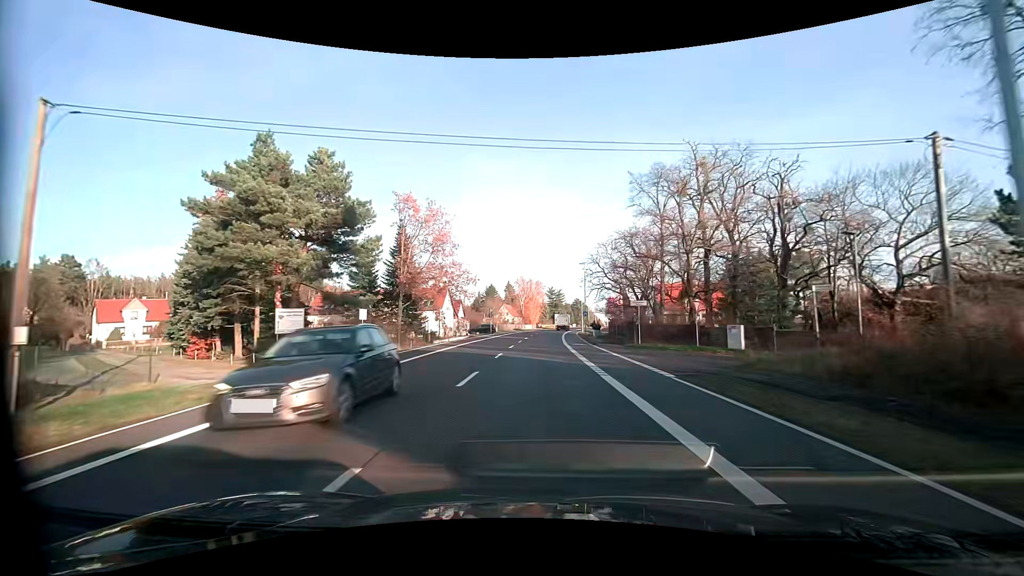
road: primary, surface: asphalt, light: Day
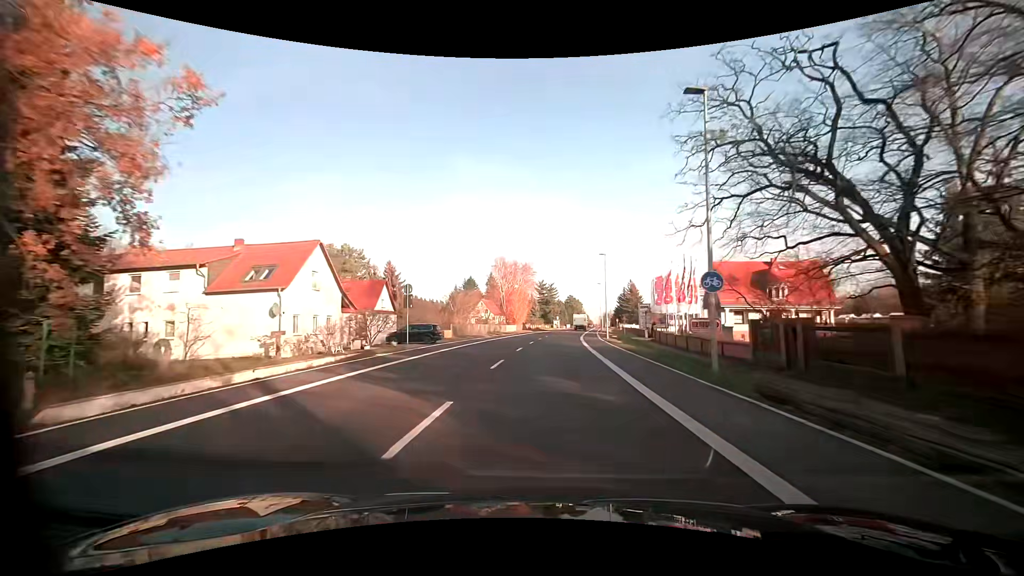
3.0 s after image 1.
(+0.2, +41.9) m; +1°
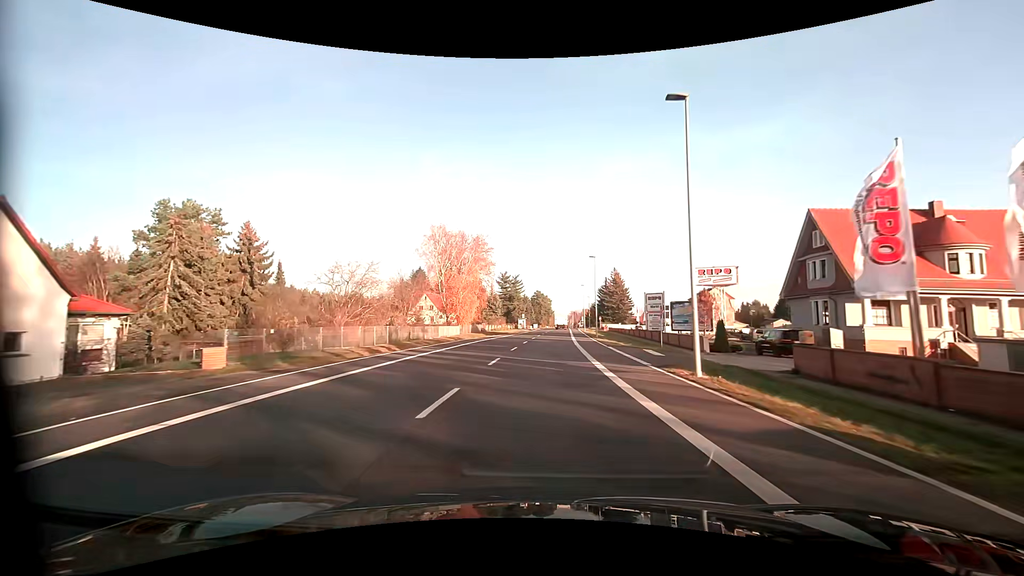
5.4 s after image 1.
(+1.2, +34.3) m; +4°
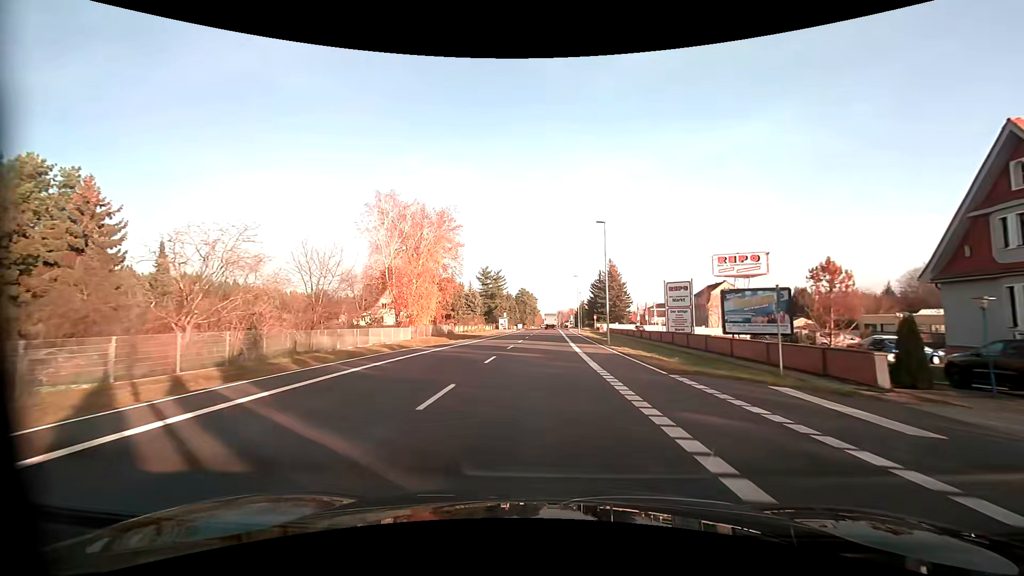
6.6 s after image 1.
(+0.2, +17.4) m; +1°
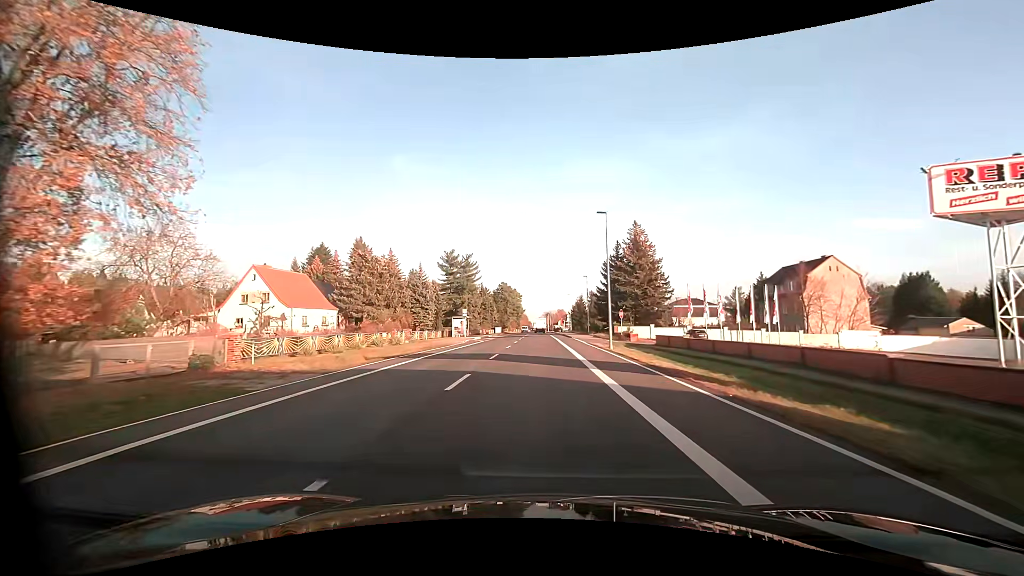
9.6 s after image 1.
(+1.0, +42.8) m; +2°
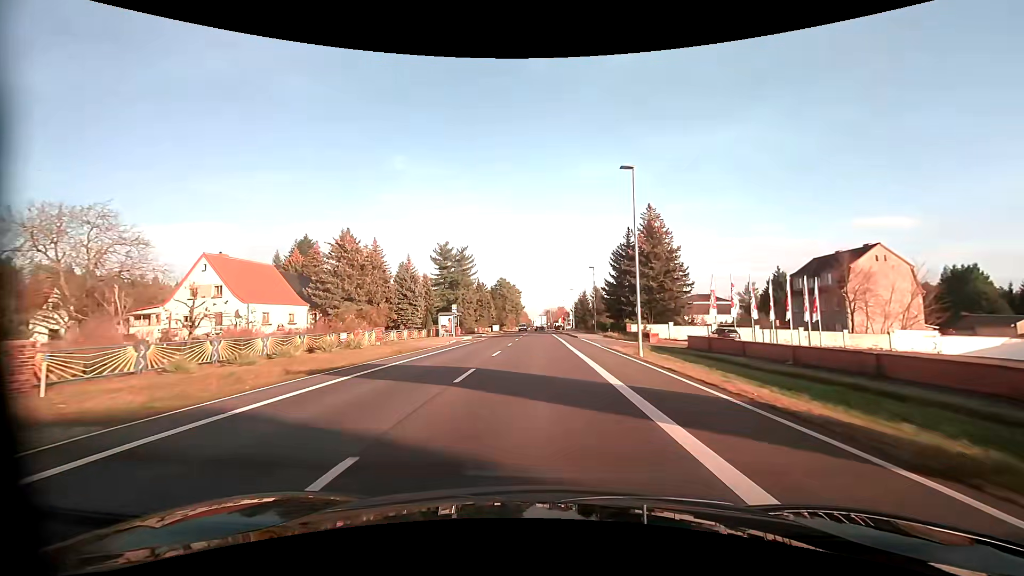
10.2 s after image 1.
(0.0, +8.4) m; 0°
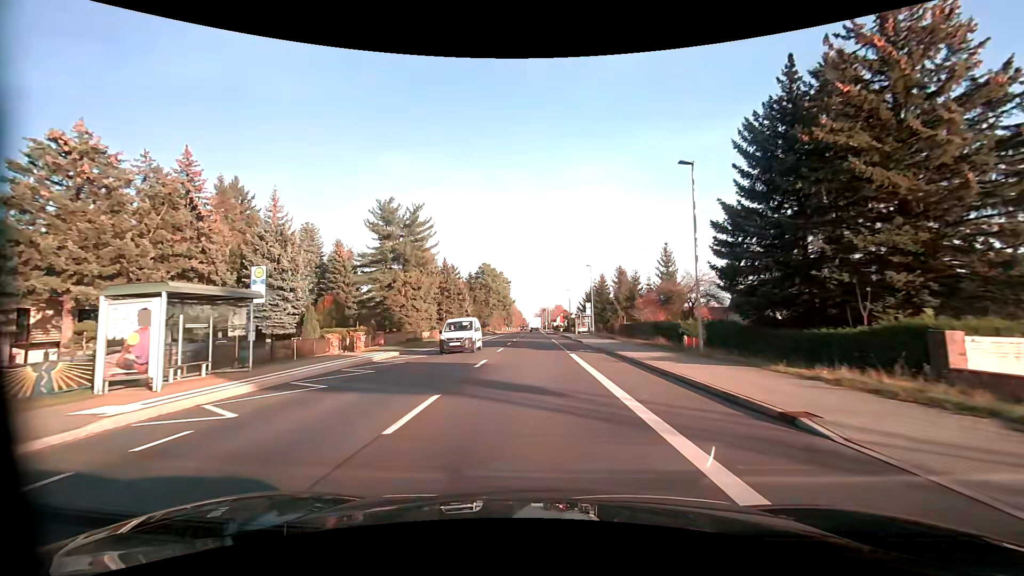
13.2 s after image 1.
(+0.1, +40.8) m; +1°
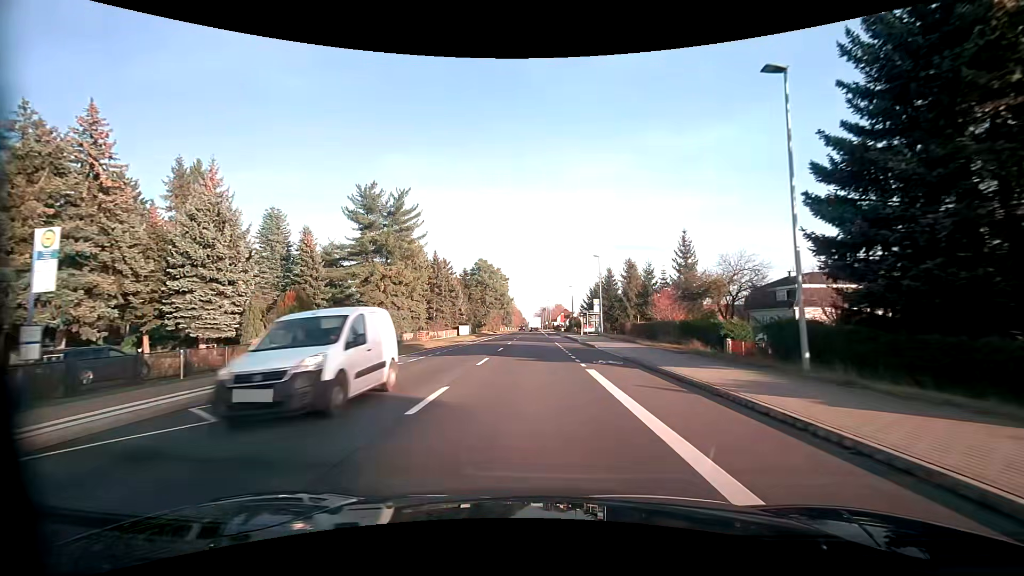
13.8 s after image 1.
(0.0, +8.0) m; 0°
(0, +10) (0, +20) (0, +30) (0, +40) (0, +50) (-1, +60) (-1, +70) (-1, +80) (-1, +90) (-1, +100) m
